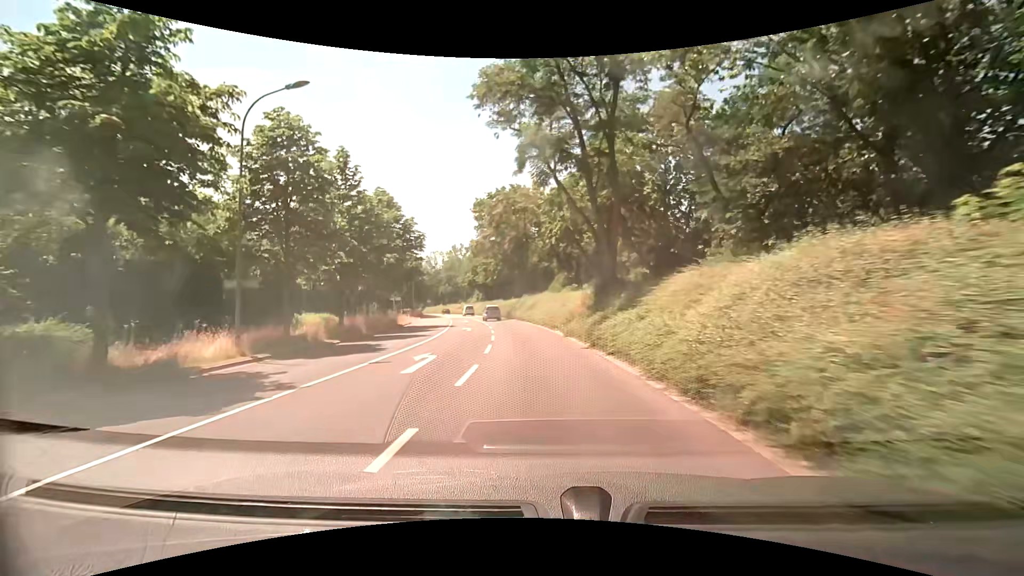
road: tertiary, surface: asphalt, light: Day
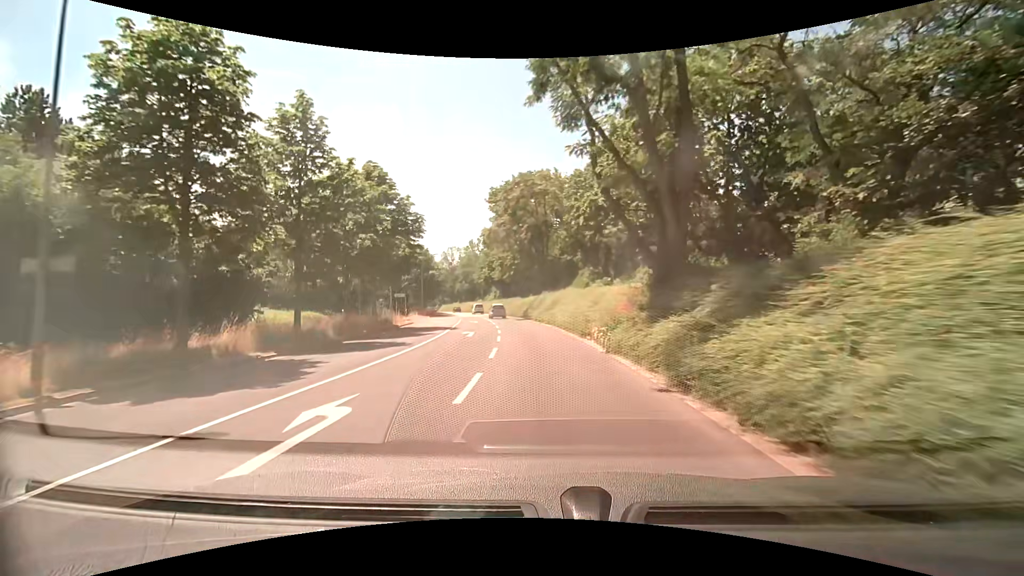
(-0.1, +7.7) m; -2°
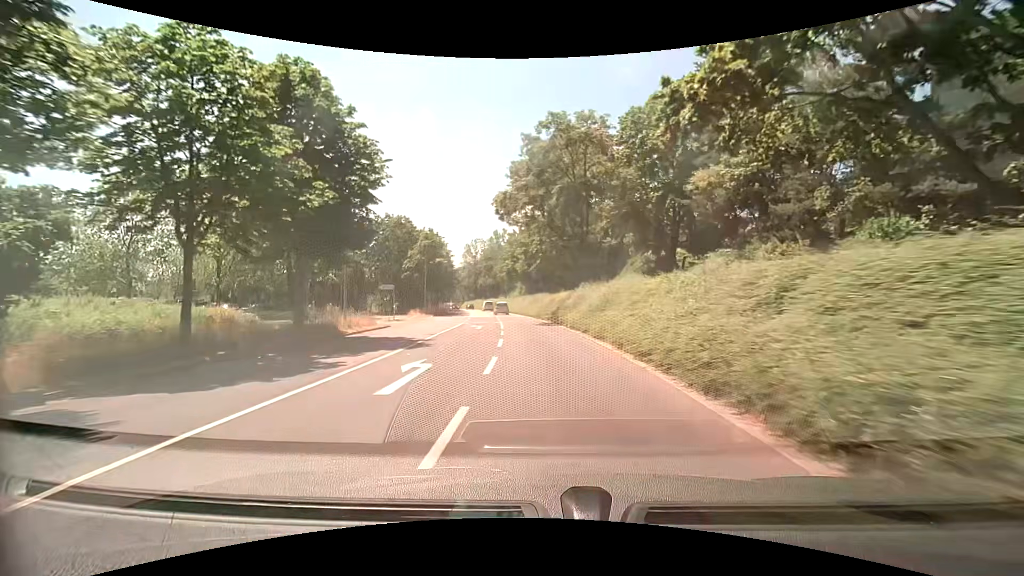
(-0.4, +15.4) m; -3°
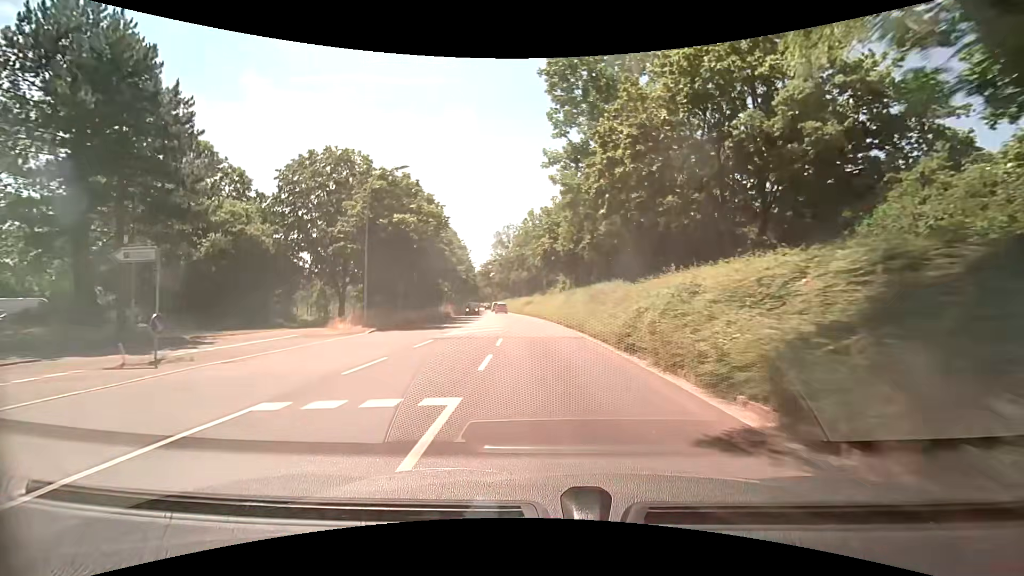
(-1.5, +30.9) m; -5°
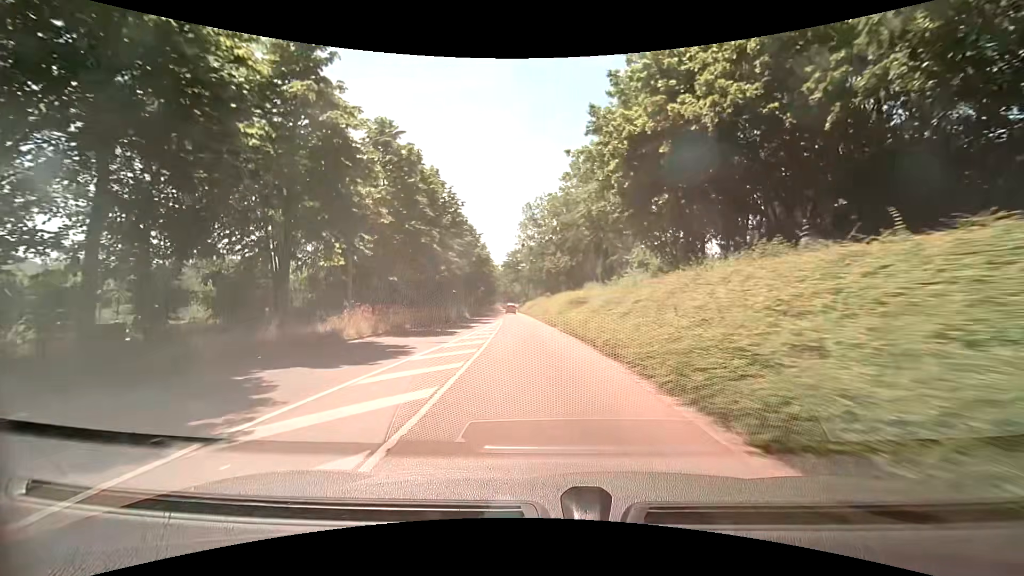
(-1.8, +38.4) m; -5°
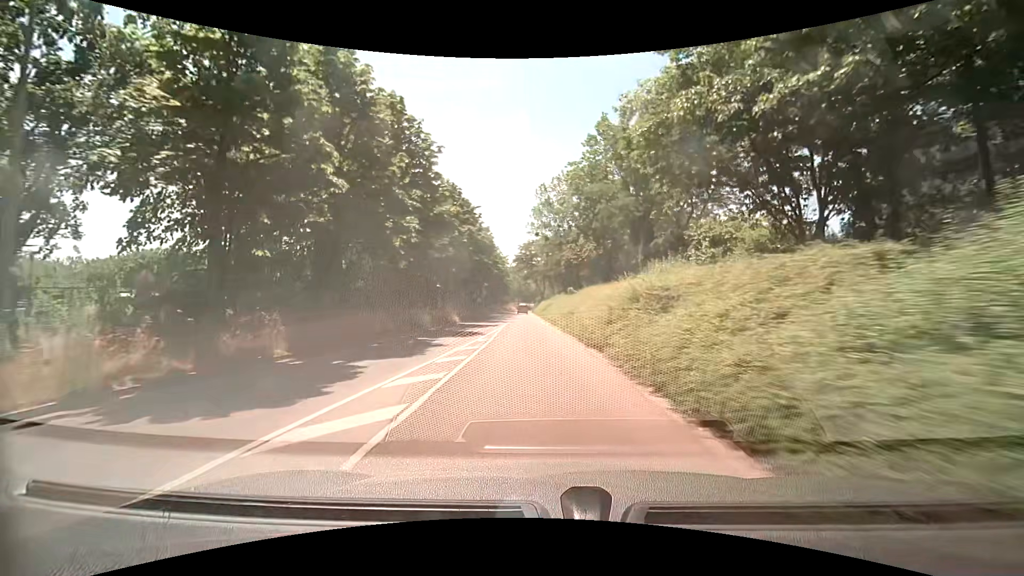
(-0.2, +15.1) m; -1°
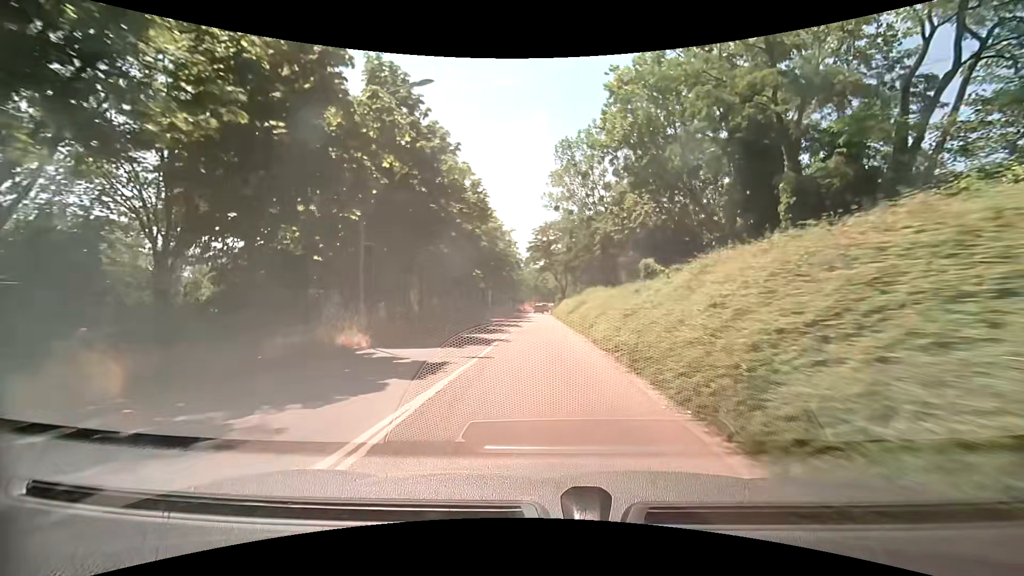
(-0.6, +22.6) m; -2°
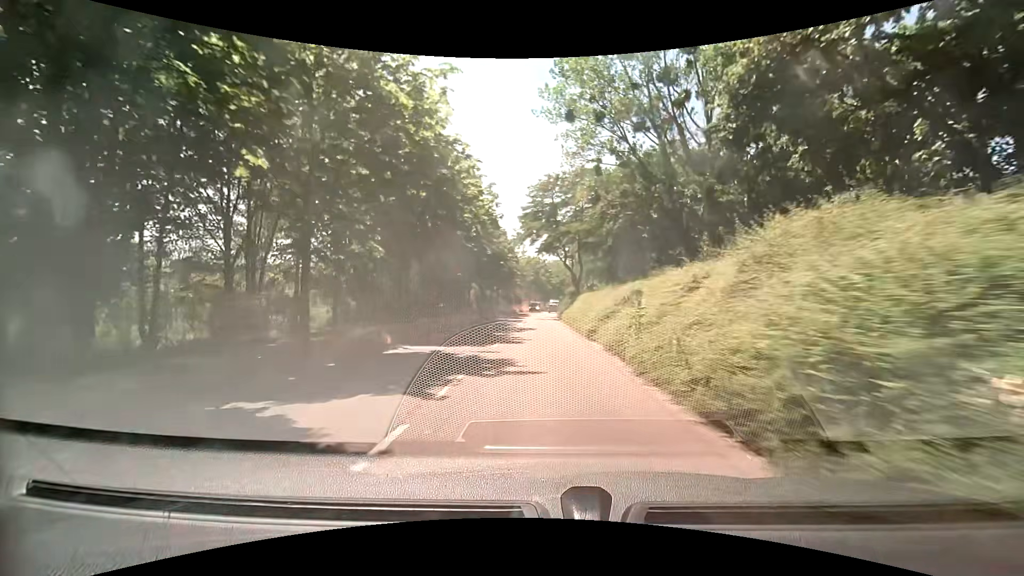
(-0.2, +30.3) m; -1°
